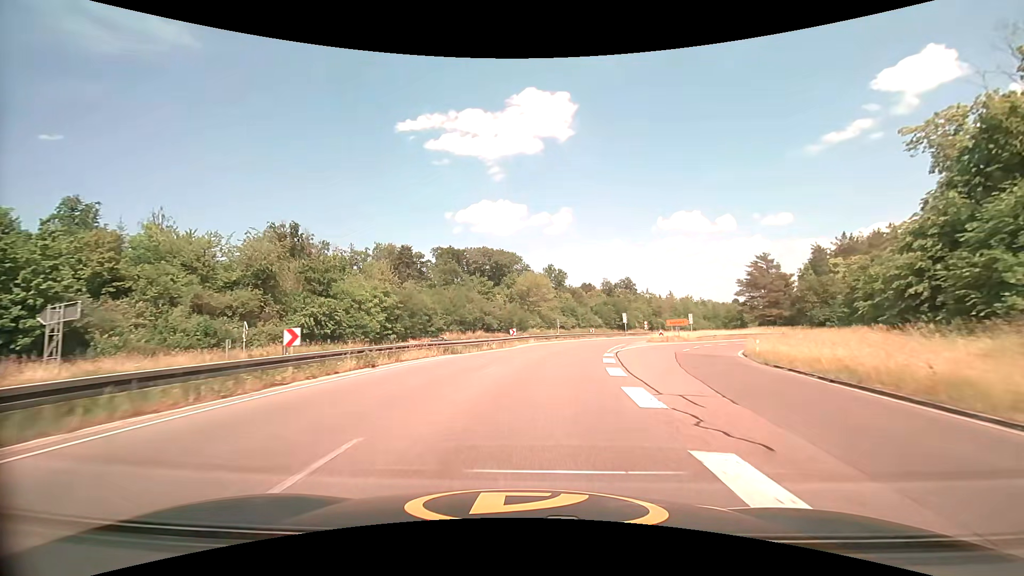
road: trunk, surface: asphalt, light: Day
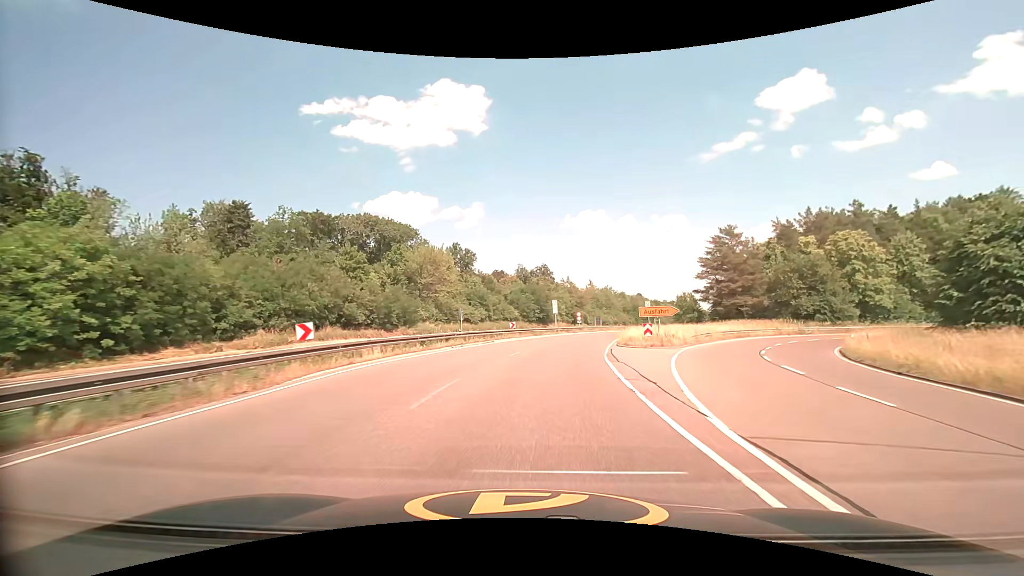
(+2.5, +29.8) m; +10°
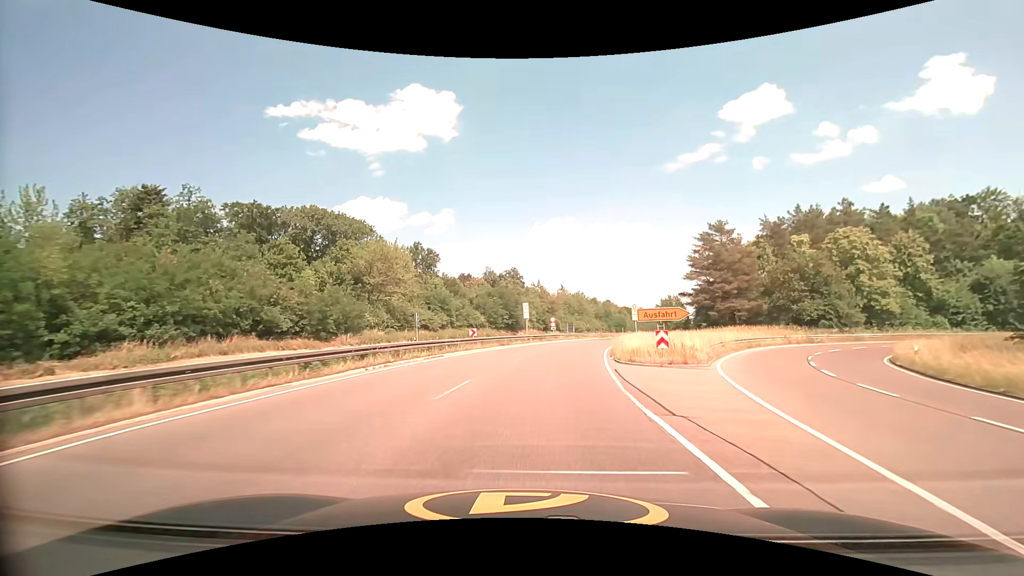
(+0.4, +9.8) m; +4°
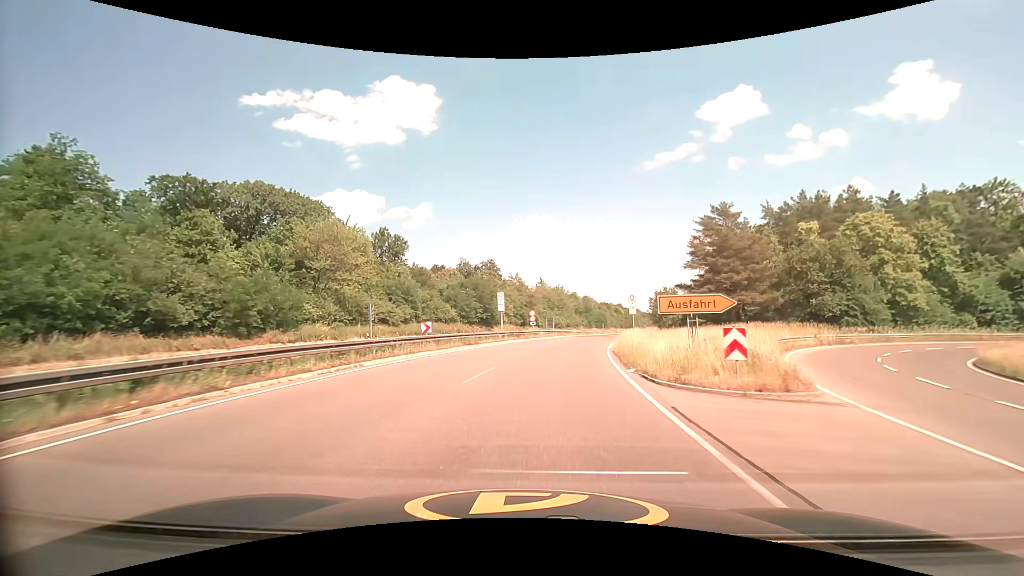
(+0.2, +9.5) m; +2°
(0, +10) (+1, +20) (+3, +30) (+5, +40) (+7, +49) (+9, +59) (+12, +69) (+15, +78) (+18, +88) (+22, +97) m
